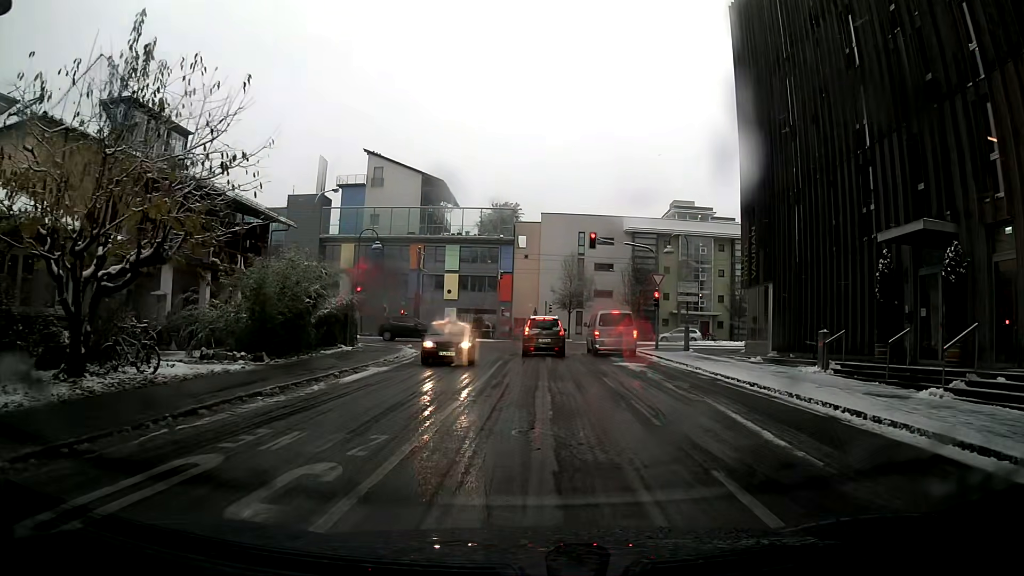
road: residential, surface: asphalt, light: Day
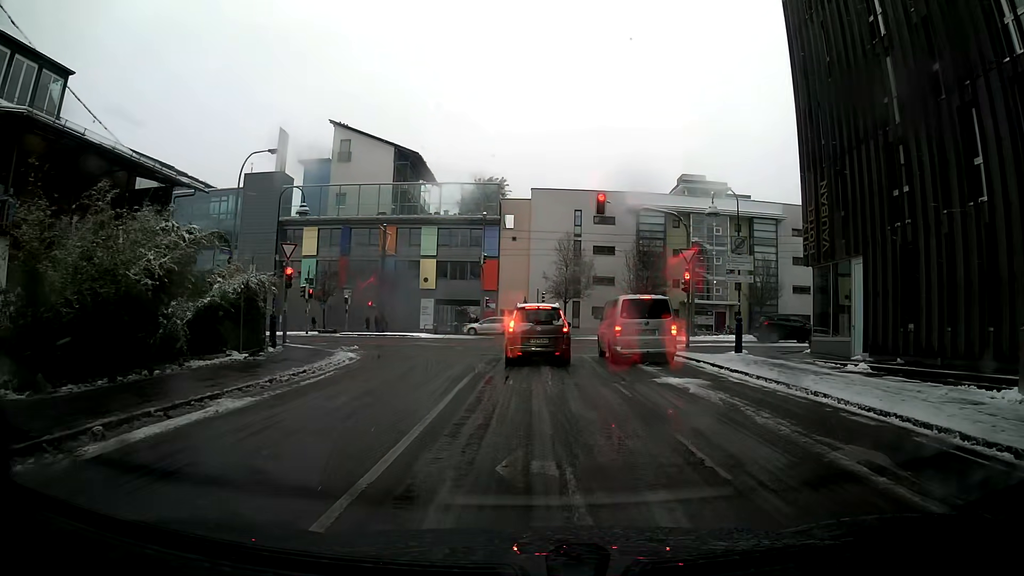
(+0.1, +9.4) m; +1°
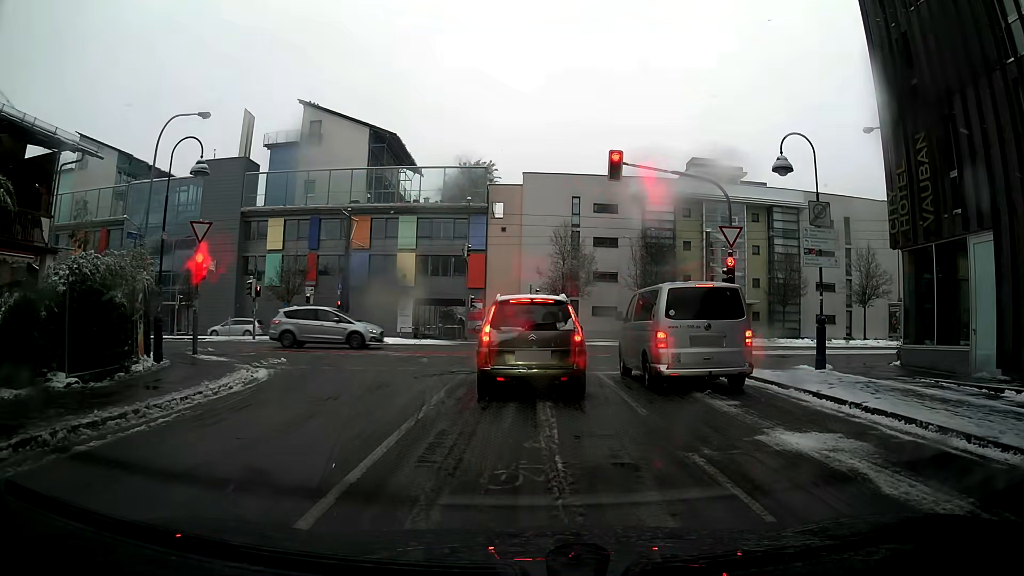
(0.0, +7.2) m; +1°
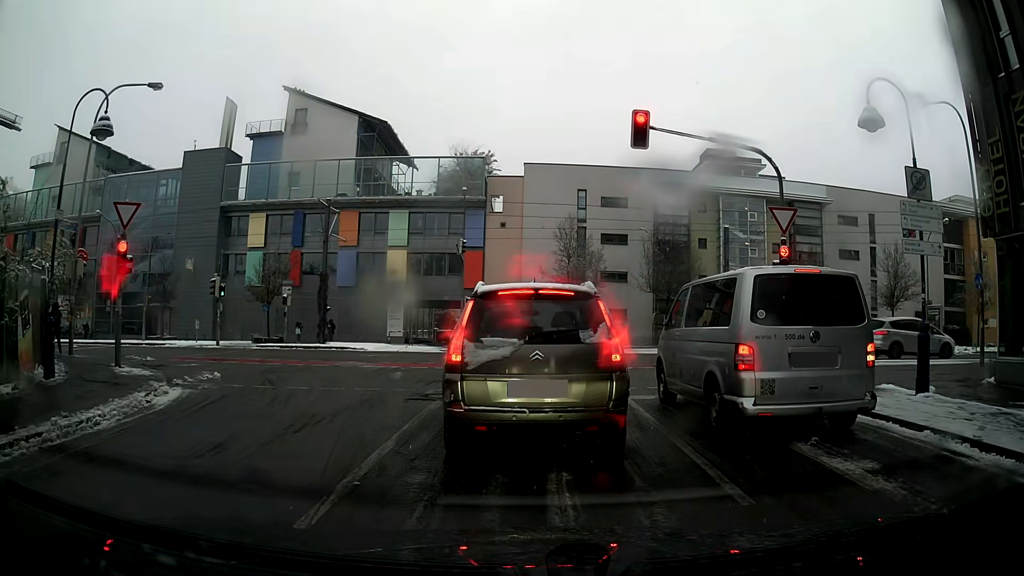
(0.0, +4.3) m; 0°
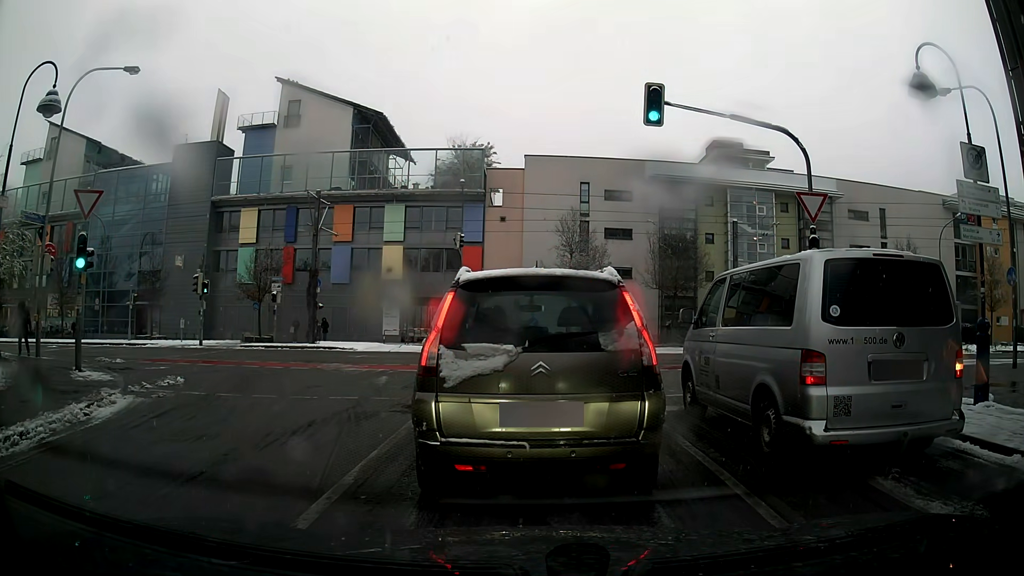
(0.0, +1.7) m; 0°
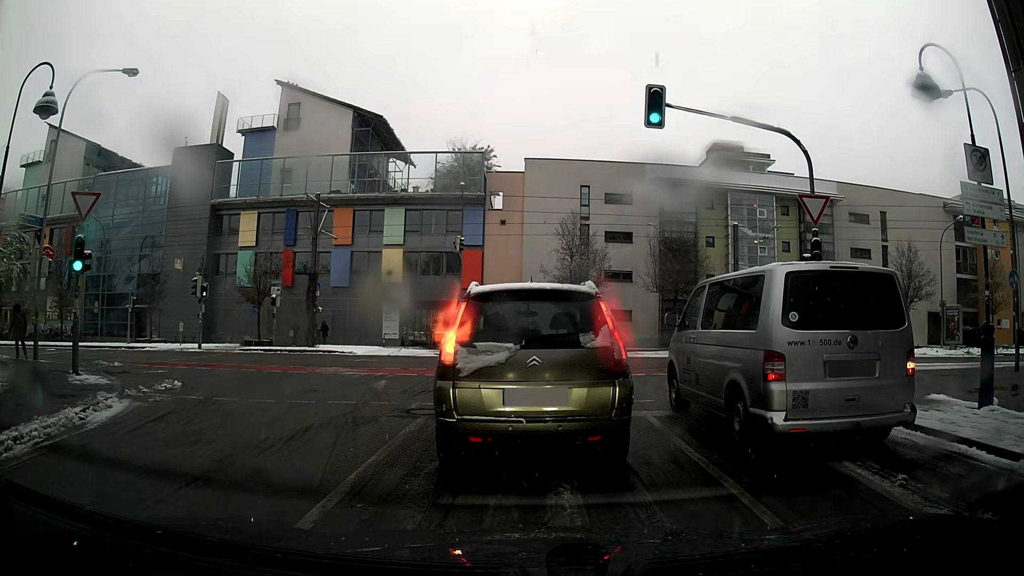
(0.0, +0.2) m; 0°
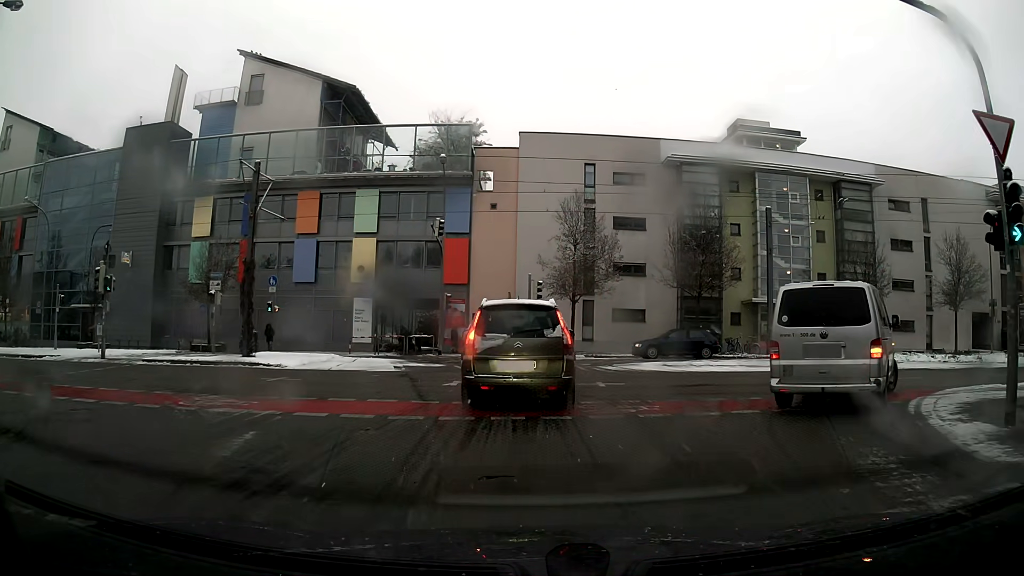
(-0.2, +7.7) m; -1°
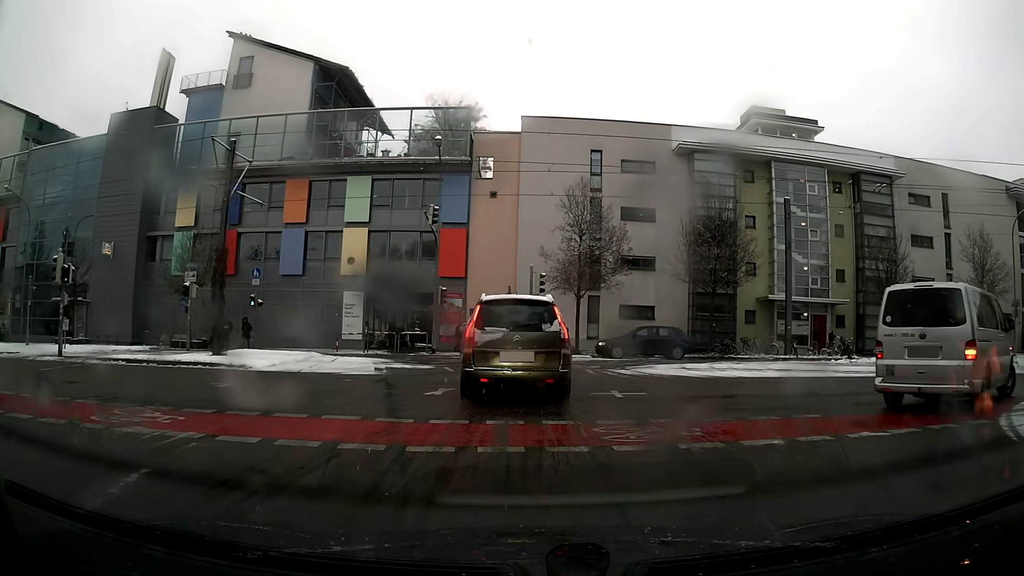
(0.0, +2.6) m; 0°
(0, +10) (-2, +20) (-8, +27) (-18, +28) (-28, +28) (-38, +28) (-48, +27) (-58, +27) (-68, +26) (-78, +27) m
